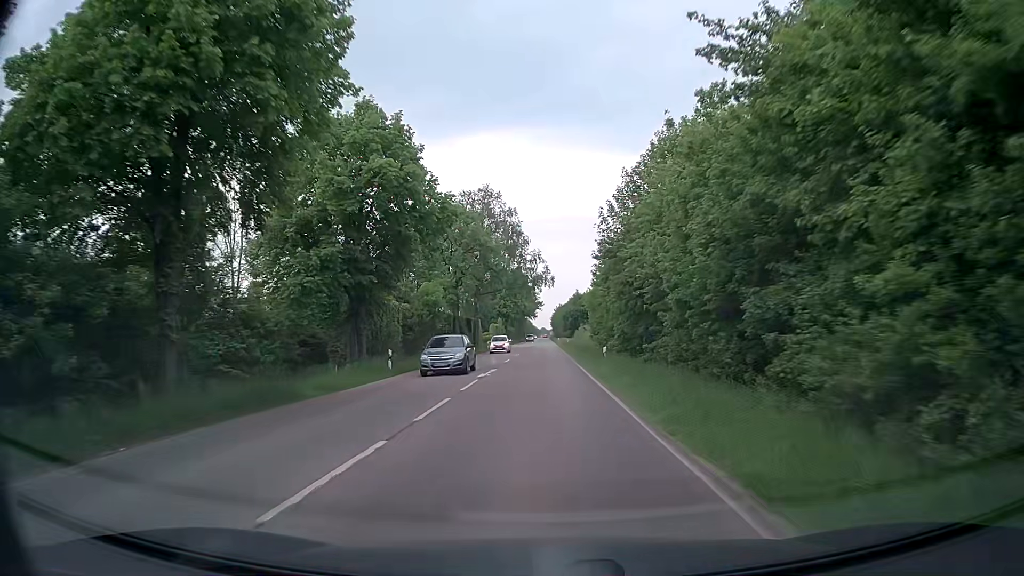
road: secondary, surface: asphalt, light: Day
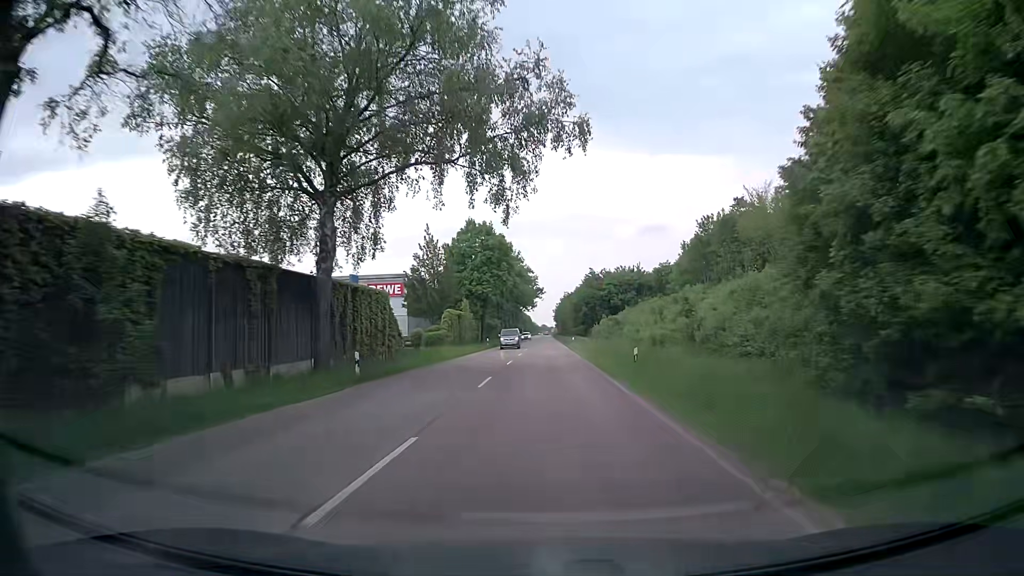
(-0.2, +54.3) m; 0°
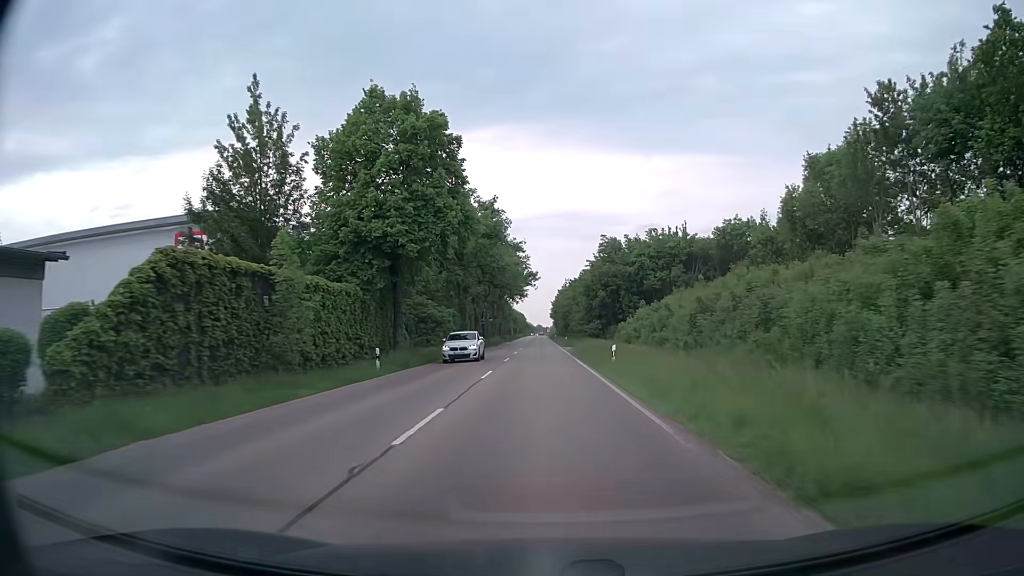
(+0.5, +44.8) m; +1°
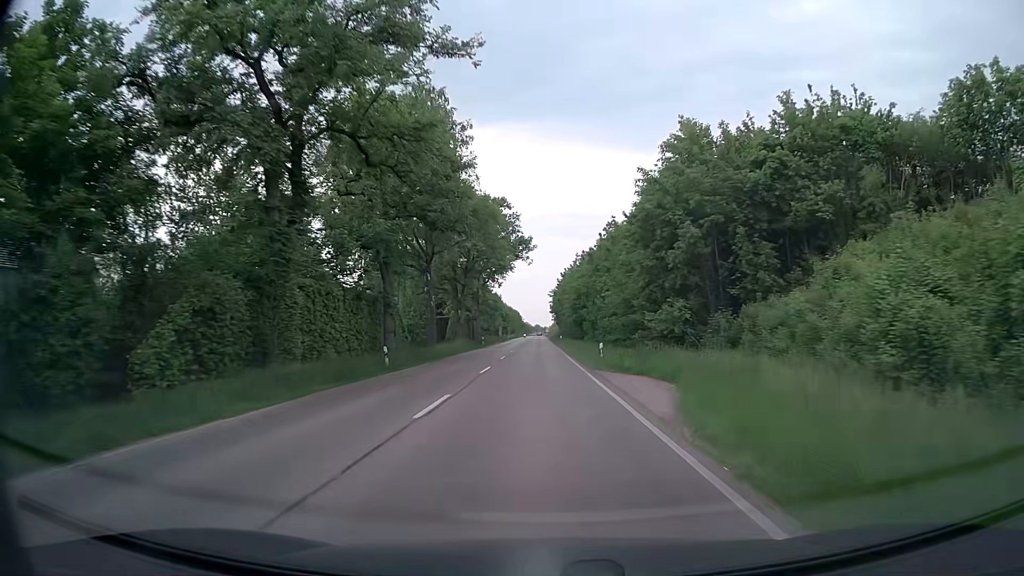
(+0.1, +45.3) m; 0°
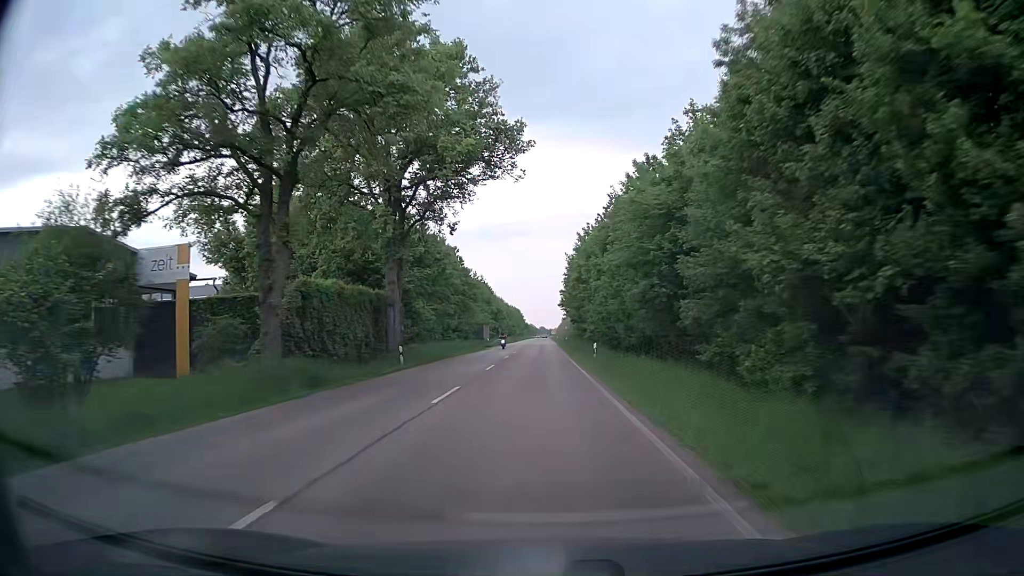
(-0.3, +45.6) m; -1°
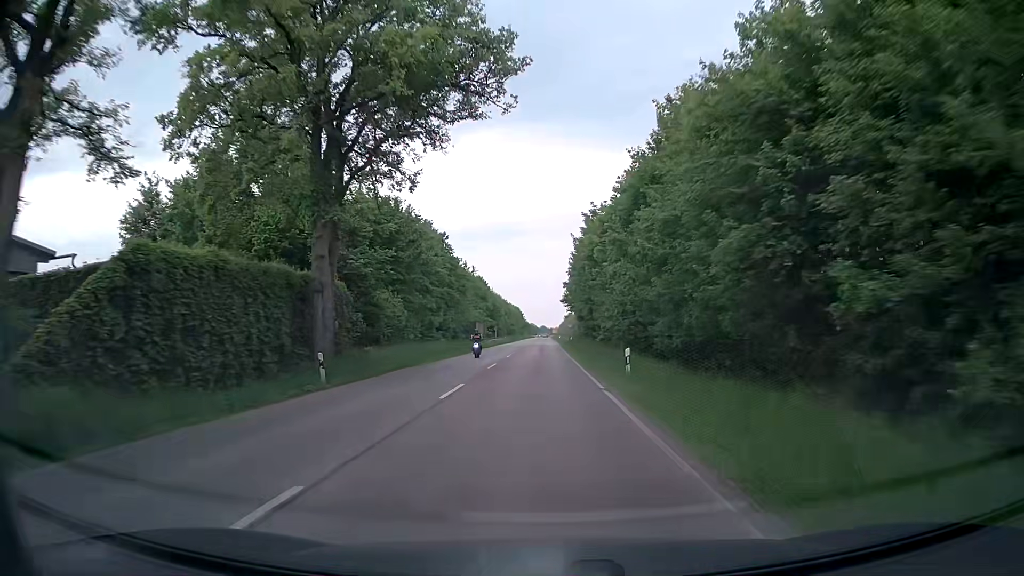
(0.0, +11.4) m; 0°
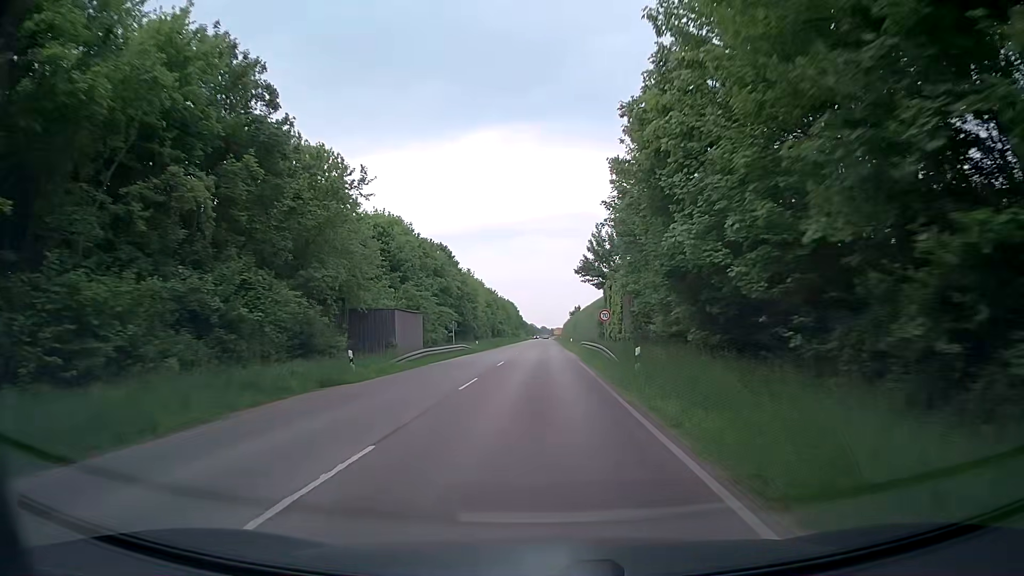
(+0.1, +45.8) m; 0°
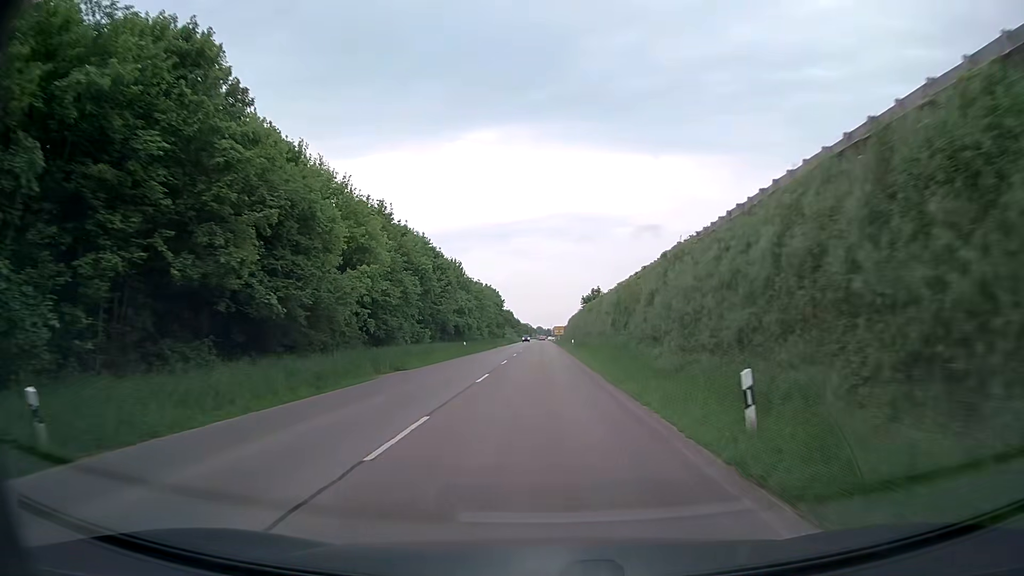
(0.0, +57.2) m; 0°
(0, +10) (0, +20) (0, +30) (0, +40) (0, +50) (0, +60) (0, +70) (0, +80) (0, +90) (0, +100) m
